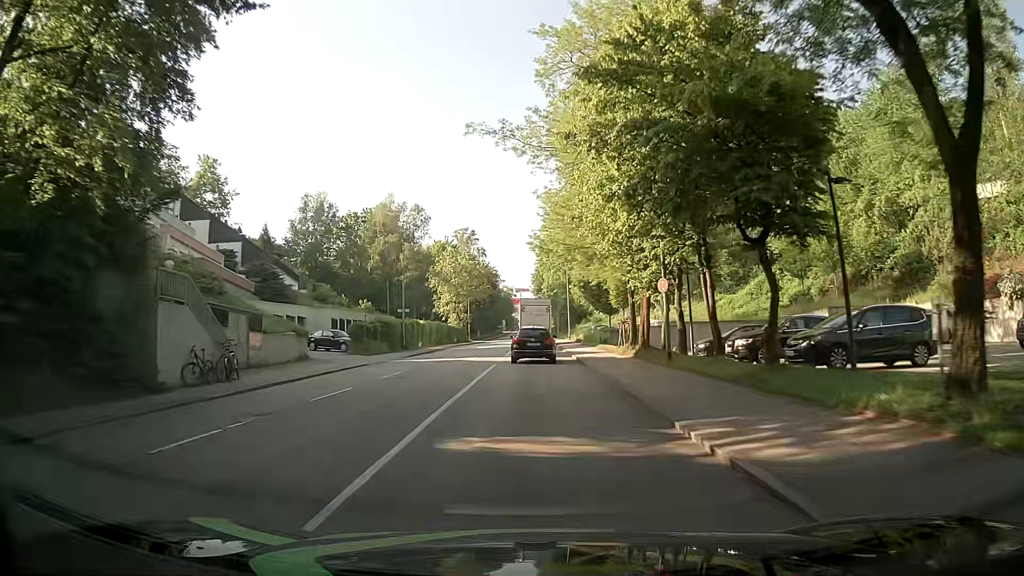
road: tertiary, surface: asphalt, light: Day
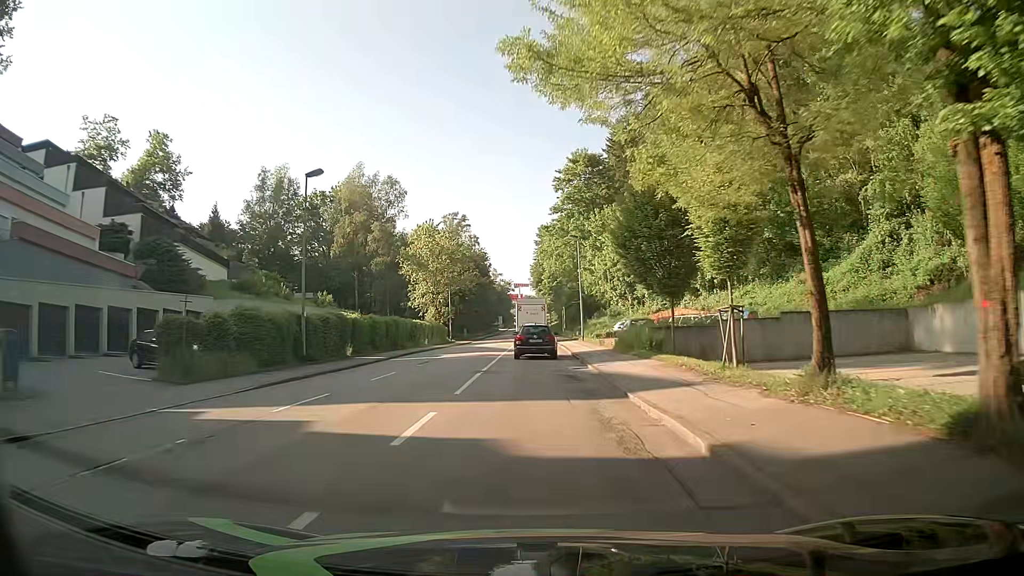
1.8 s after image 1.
(+0.1, +21.1) m; +1°
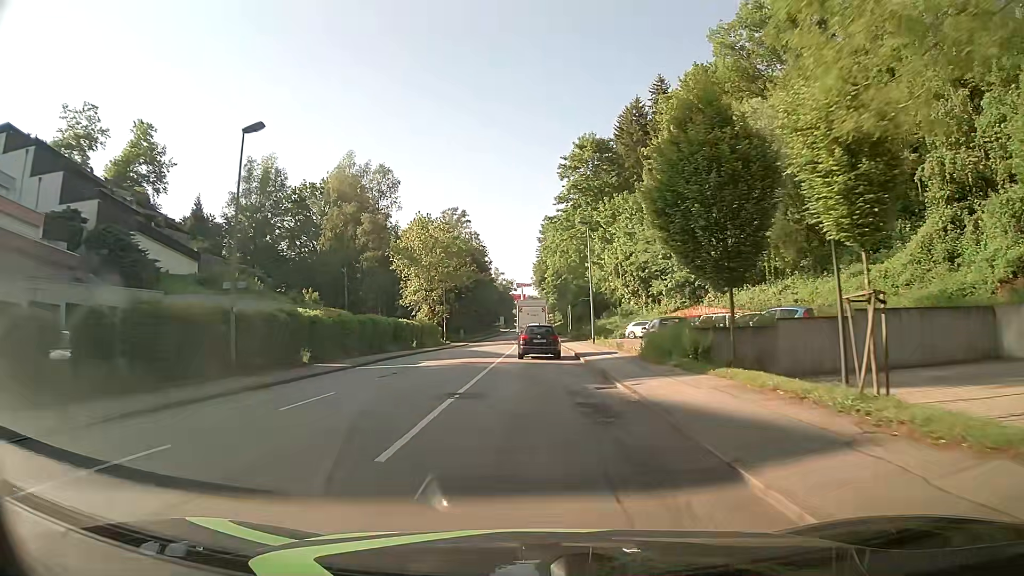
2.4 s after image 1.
(-0.1, +7.1) m; 0°
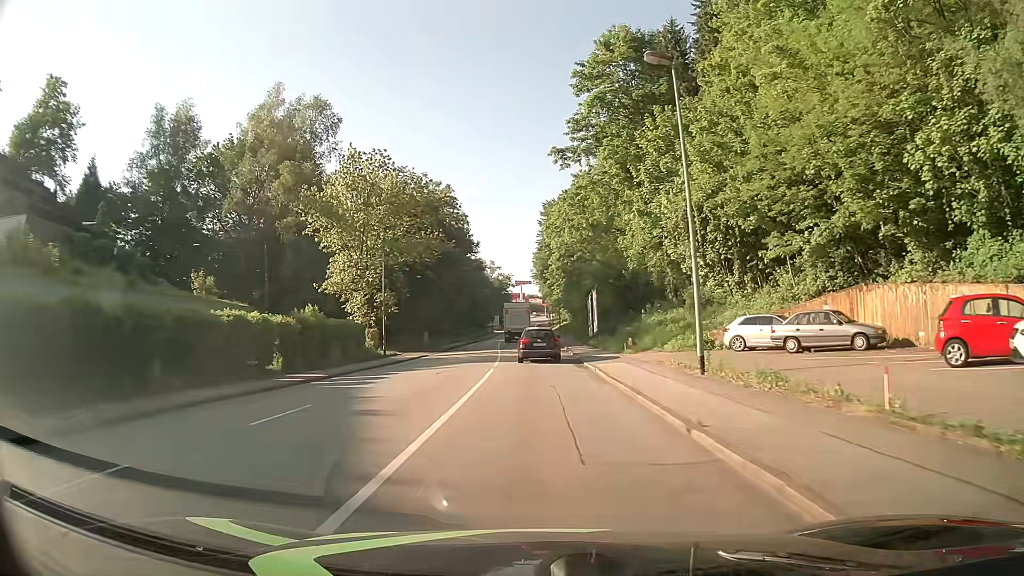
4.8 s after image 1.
(-0.2, +28.6) m; 0°
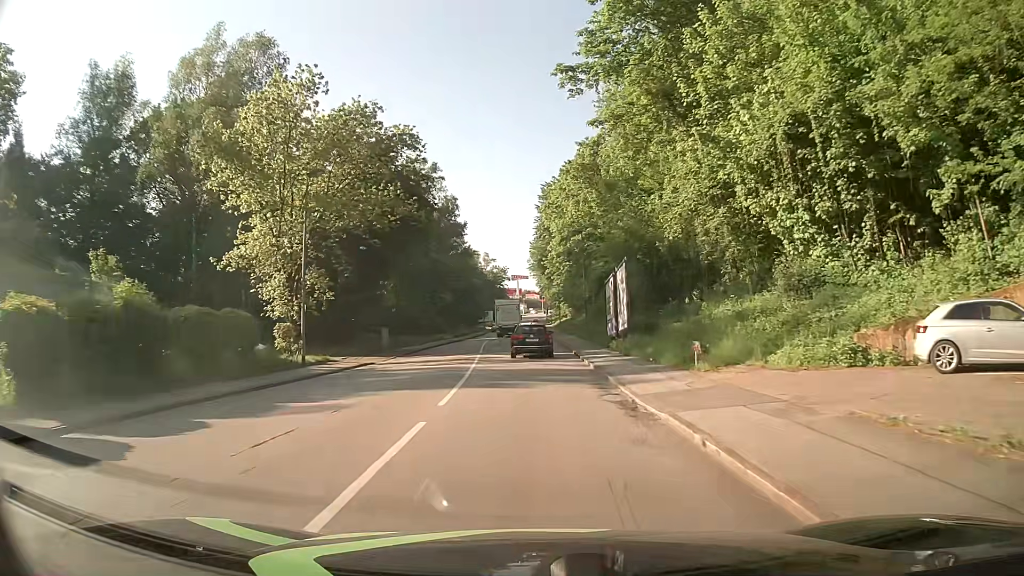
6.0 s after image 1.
(0.0, +14.4) m; 0°
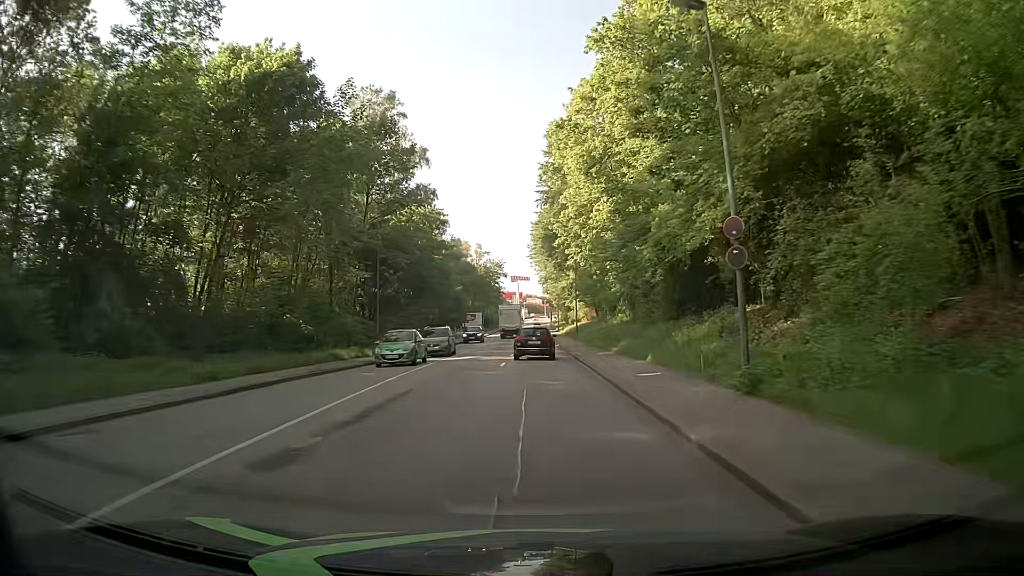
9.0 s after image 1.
(-0.1, +37.4) m; -1°
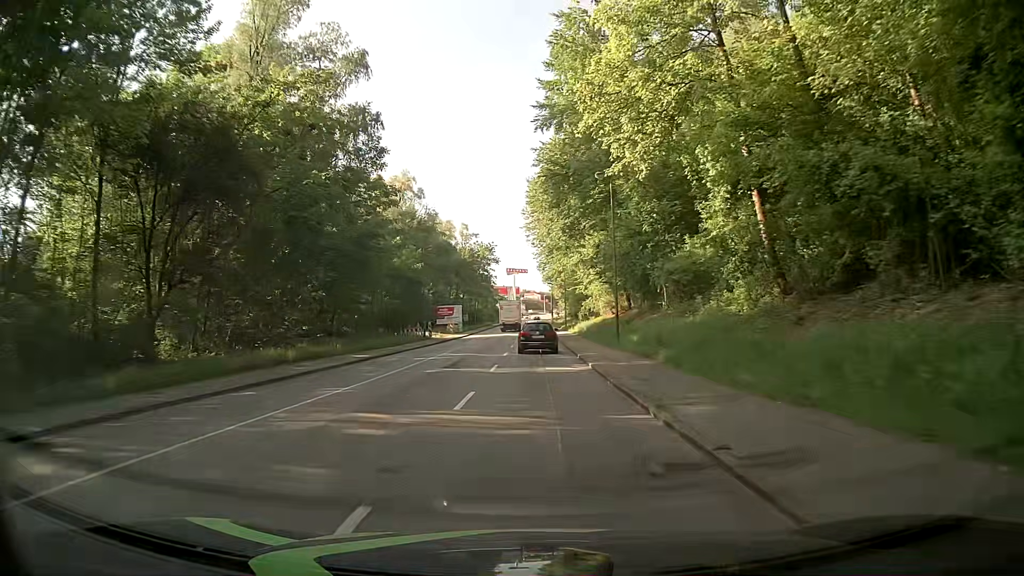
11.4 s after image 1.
(+0.6, +31.6) m; +1°
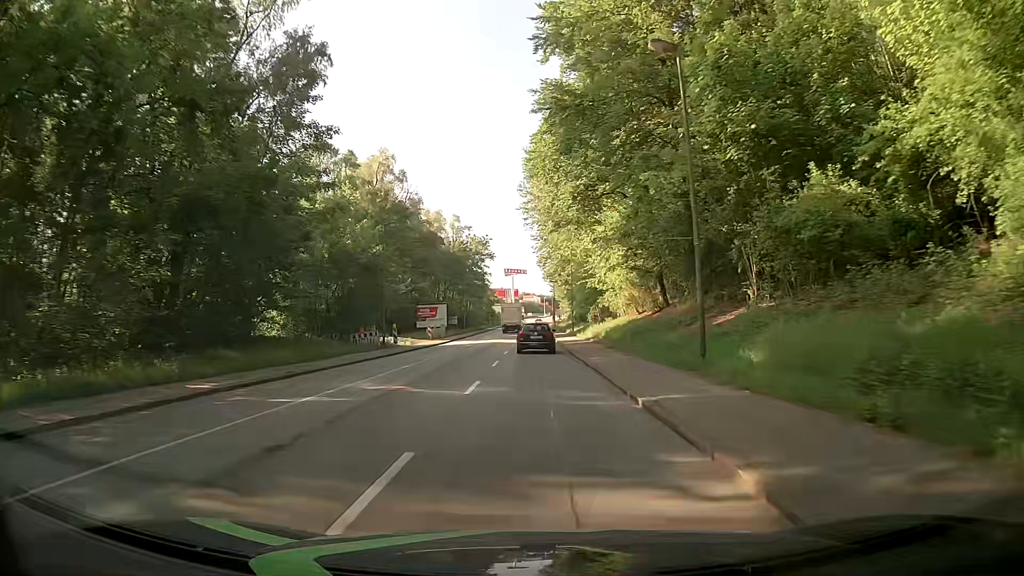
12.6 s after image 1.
(-0.1, +15.8) m; -1°
(0, +10) (0, +20) (0, +30) (0, +40) (0, +50) (0, +60) (0, +70) (0, +80) (+1, +90) (+1, +100) m
